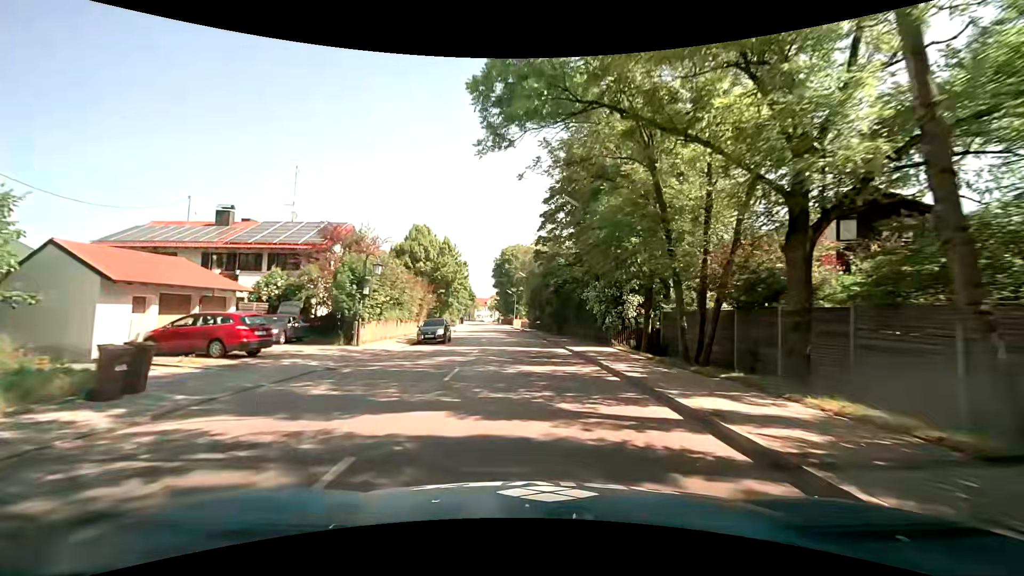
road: tertiary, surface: asphalt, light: Day
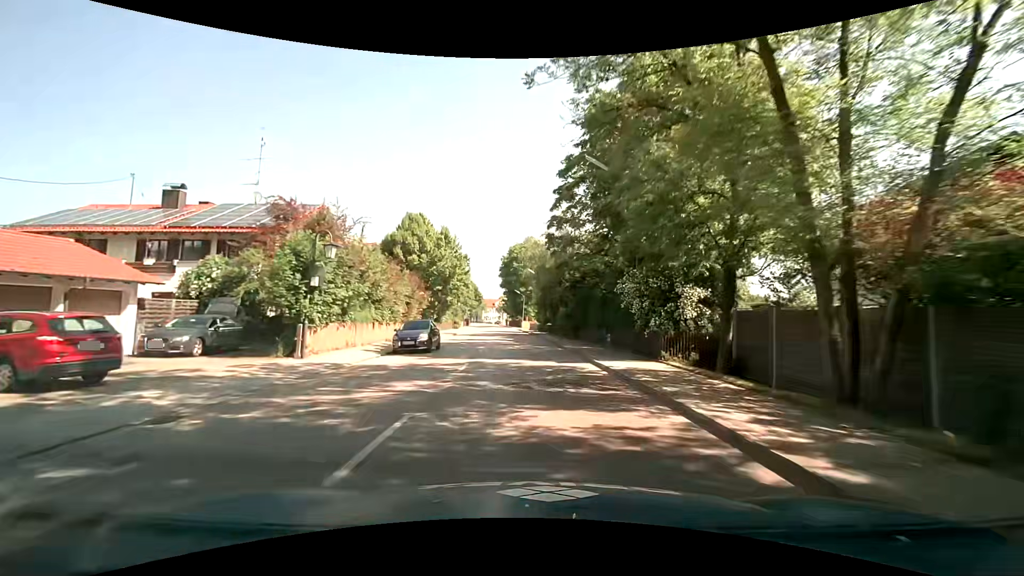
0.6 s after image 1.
(-0.1, +7.0) m; -1°
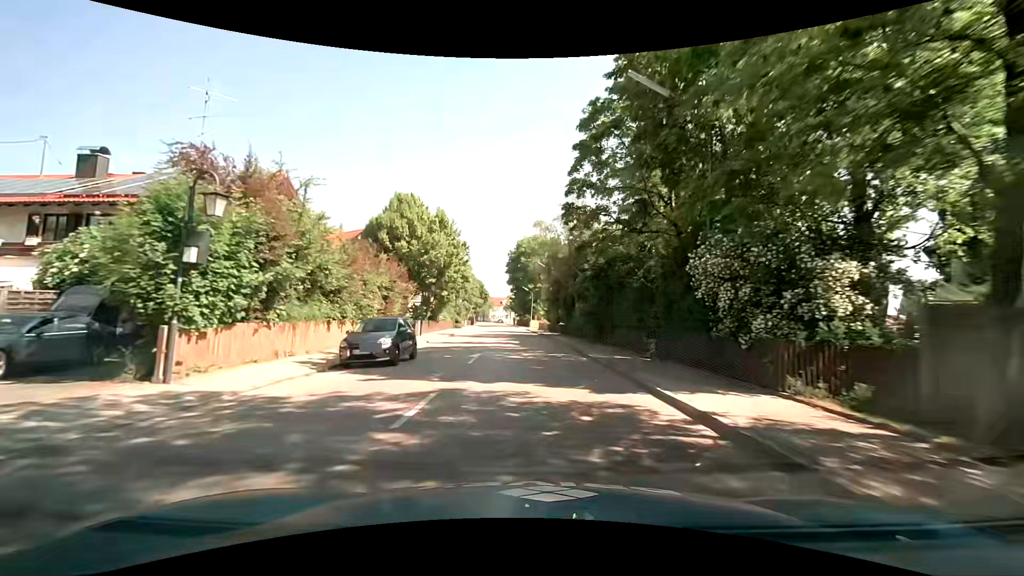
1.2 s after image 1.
(-0.1, +7.1) m; -1°
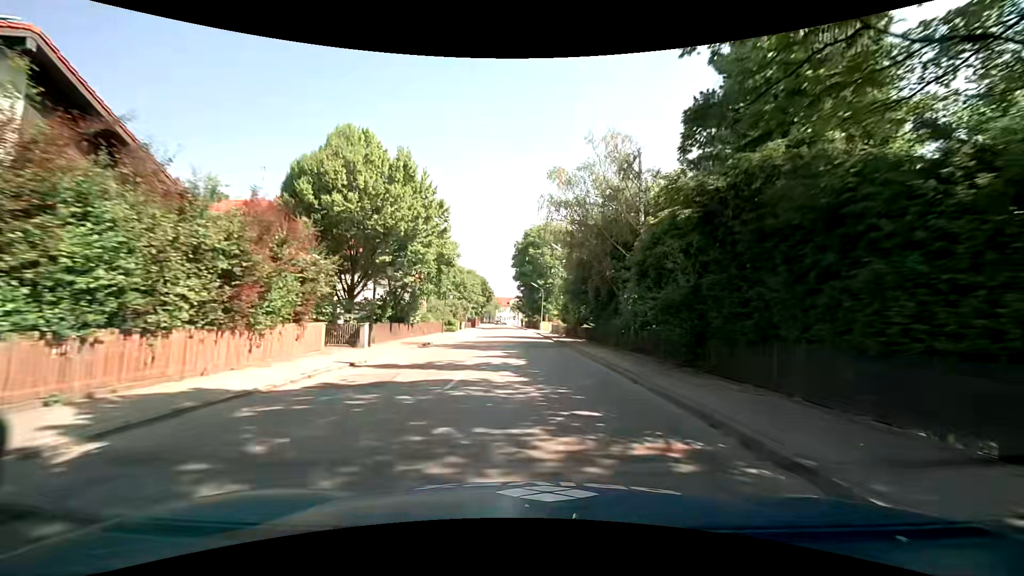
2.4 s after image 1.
(-0.2, +14.5) m; -1°
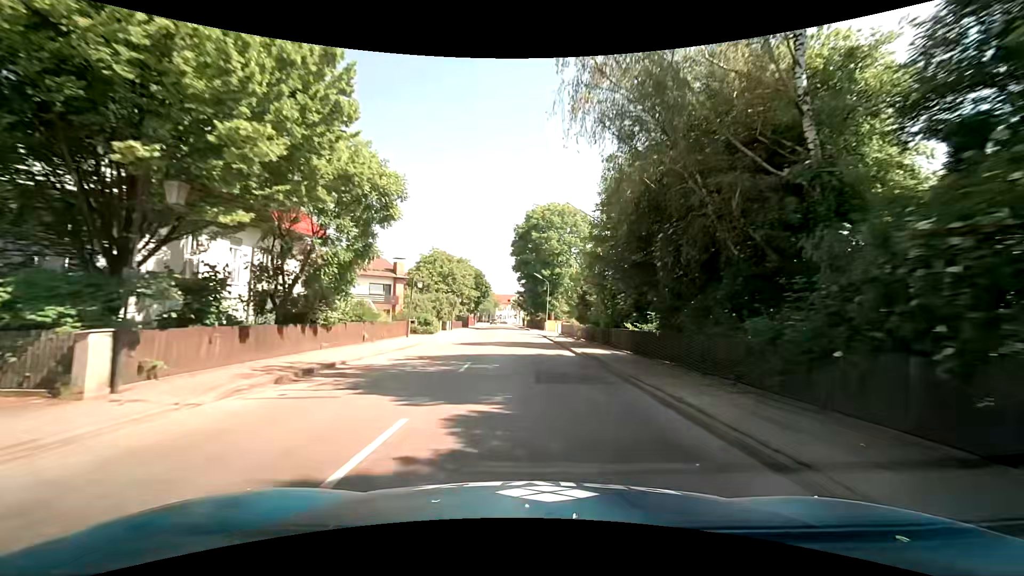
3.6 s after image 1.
(0.0, +15.1) m; 0°
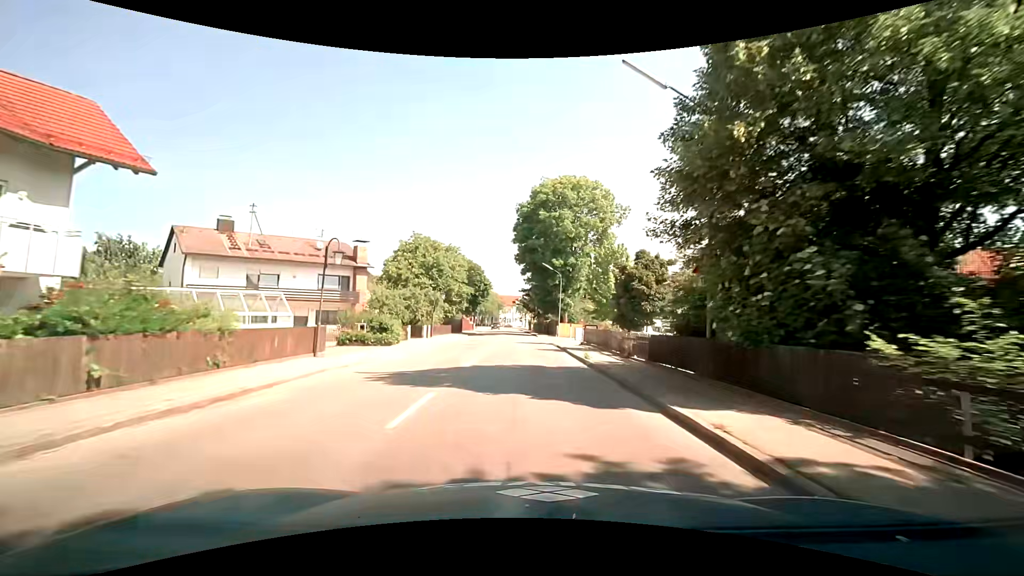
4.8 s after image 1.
(-0.1, +15.6) m; 0°
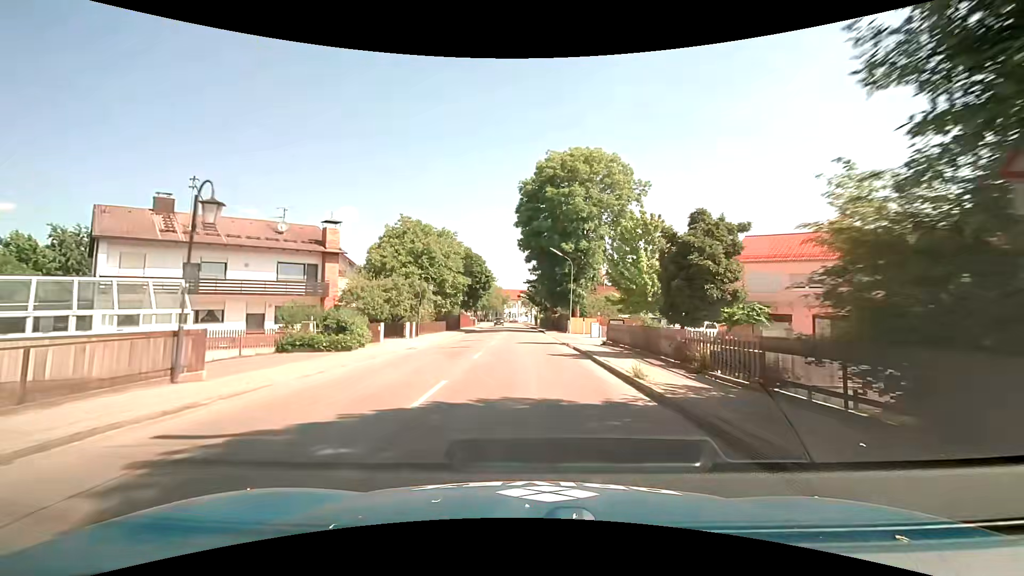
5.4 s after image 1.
(-0.1, +7.8) m; -2°
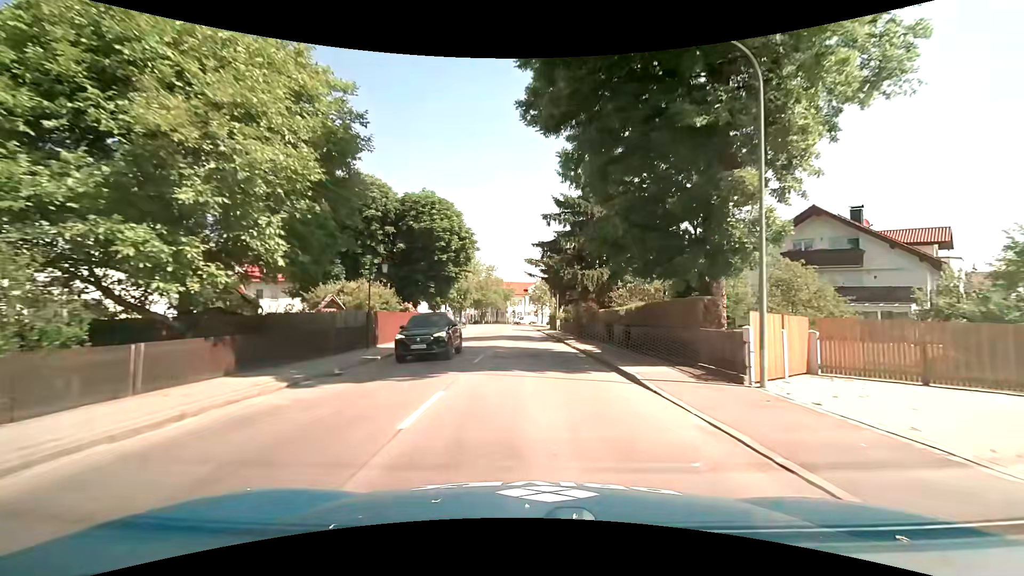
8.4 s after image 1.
(0.0, +37.7) m; 0°
(0, +10) (0, +20) (0, +30) (0, +40) (-1, +50) (-1, +60) (-1, +70) (-2, +80) (-1, +90) (0, +100) m
